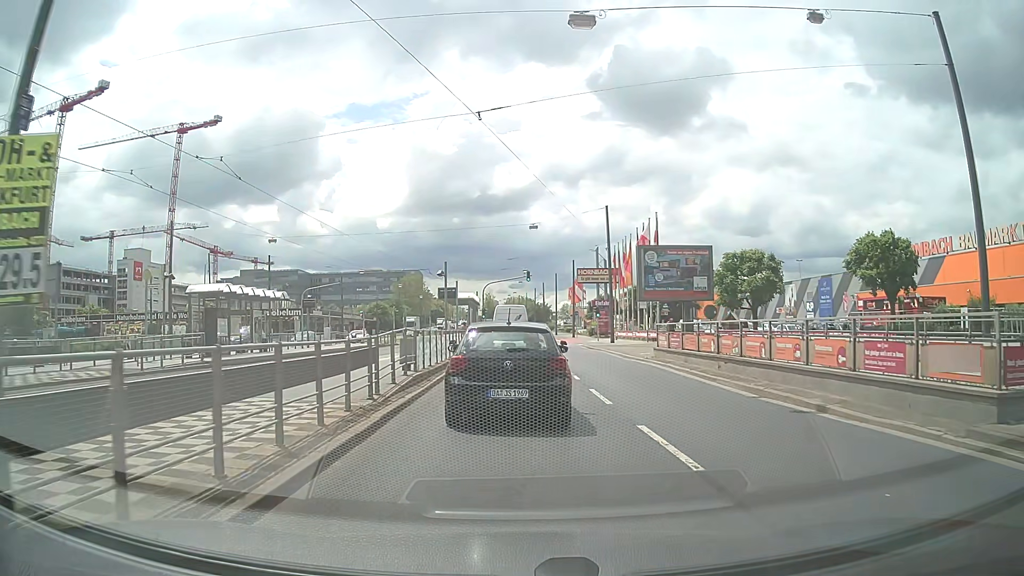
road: primary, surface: asphalt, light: Day
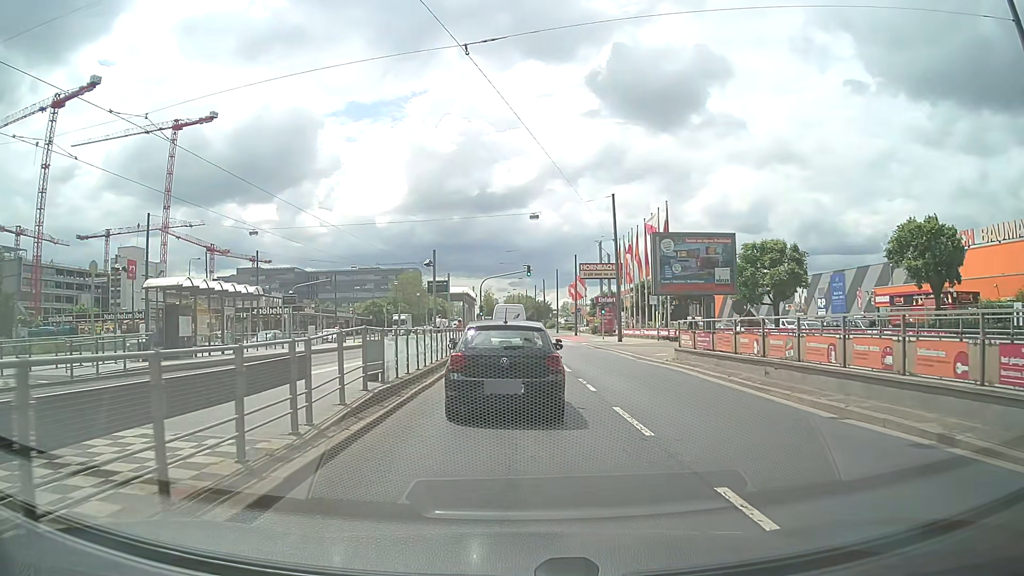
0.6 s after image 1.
(0.0, +3.9) m; 0°
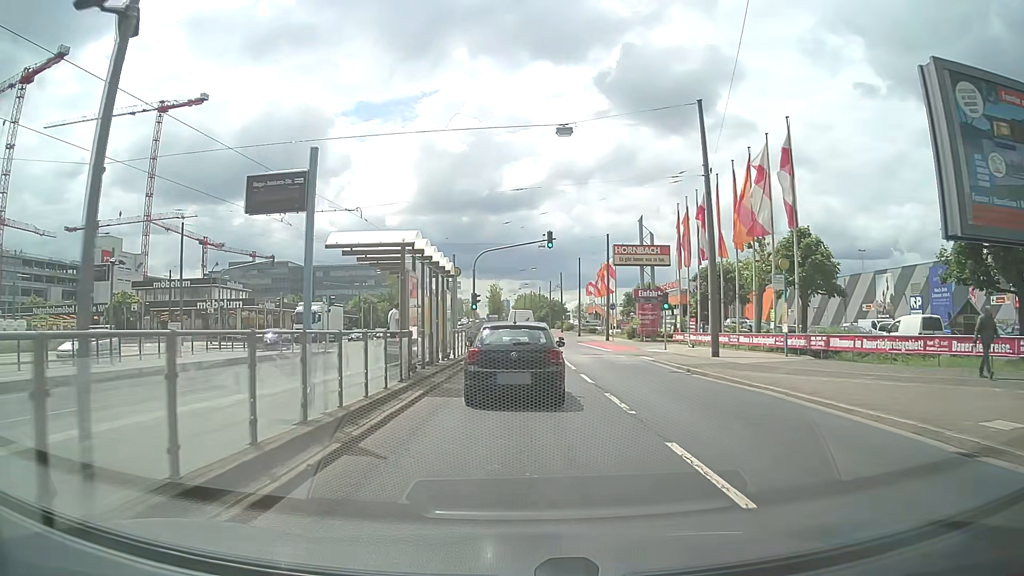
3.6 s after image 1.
(-0.3, +21.8) m; -2°
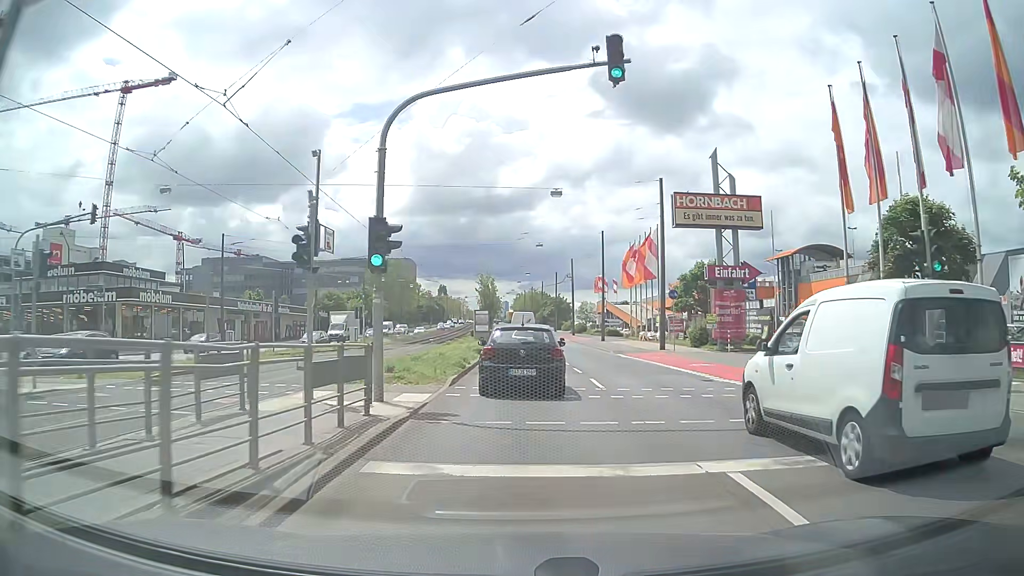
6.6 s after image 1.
(0.0, +26.1) m; 0°
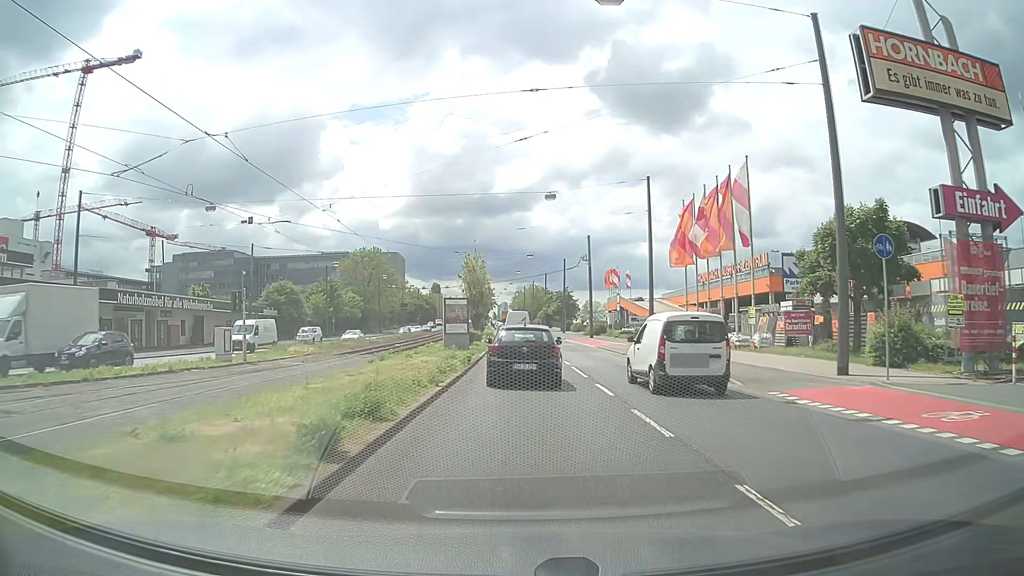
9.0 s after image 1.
(+0.1, +24.1) m; 0°
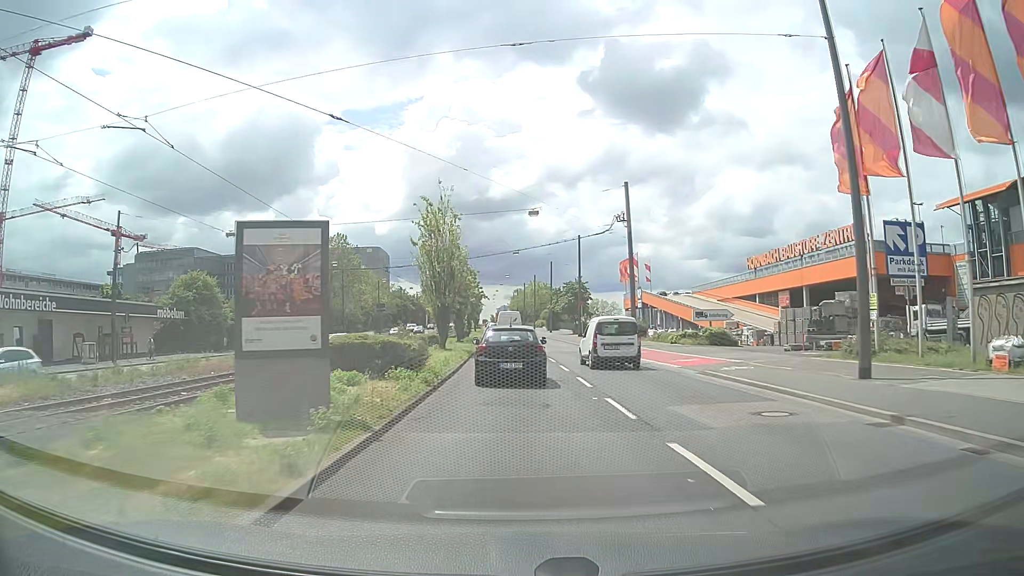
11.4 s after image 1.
(-0.1, +26.6) m; 0°
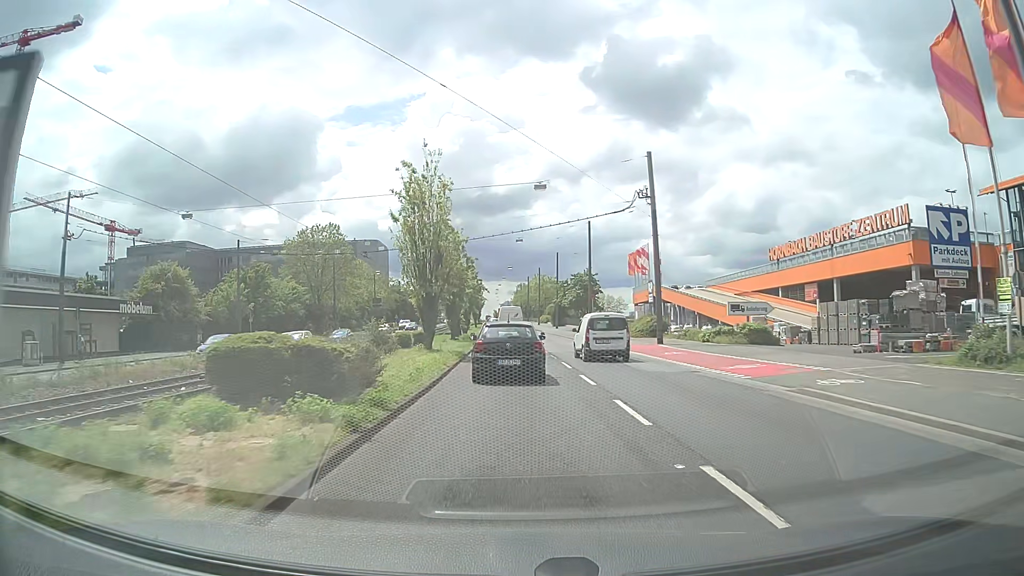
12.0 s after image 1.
(0.0, +6.9) m; 0°
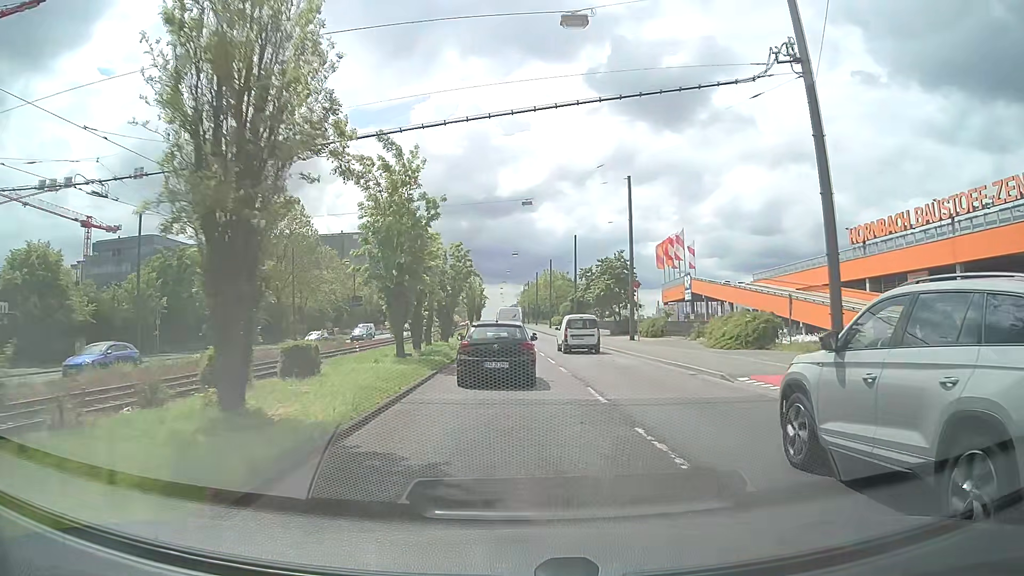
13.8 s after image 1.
(0.0, +20.7) m; -1°
(0, +10) (0, +20) (-1, +30) (-1, +40) (-1, +50) (-2, +60) (-2, +70) (-2, +80) (-3, +90) (-3, +100) m
